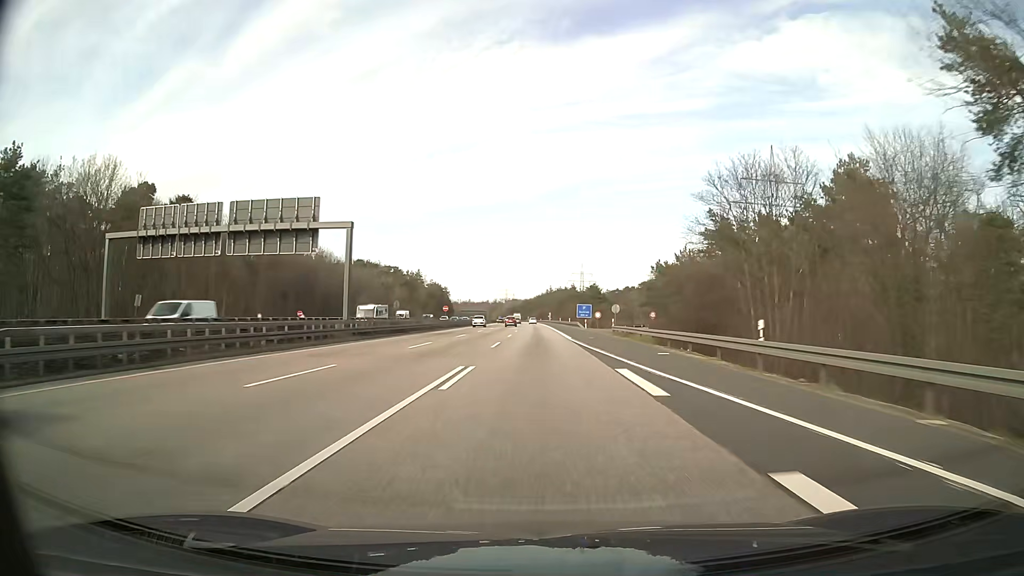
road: motorway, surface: asphalt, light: Day
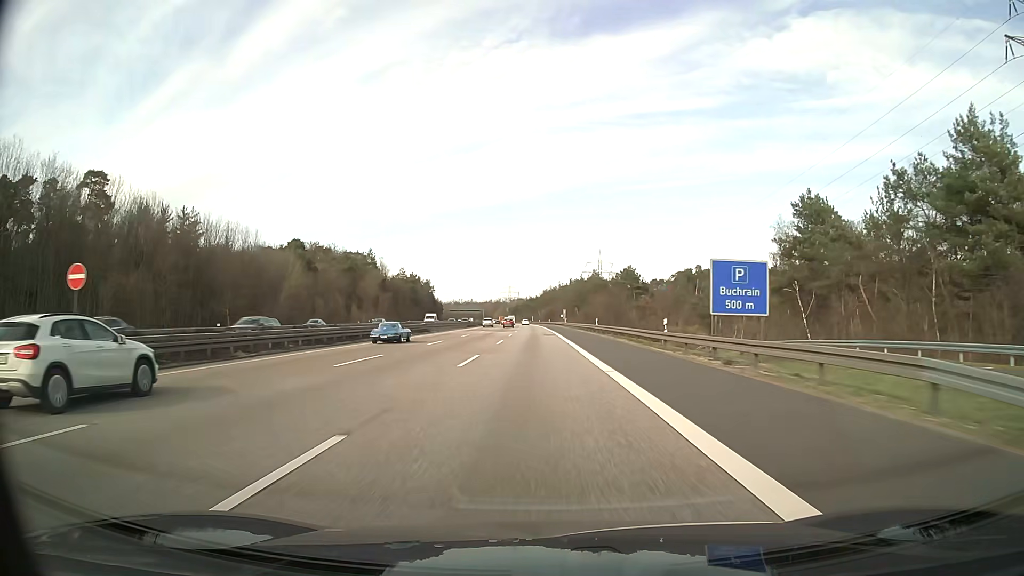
(-0.5, +81.8) m; -1°
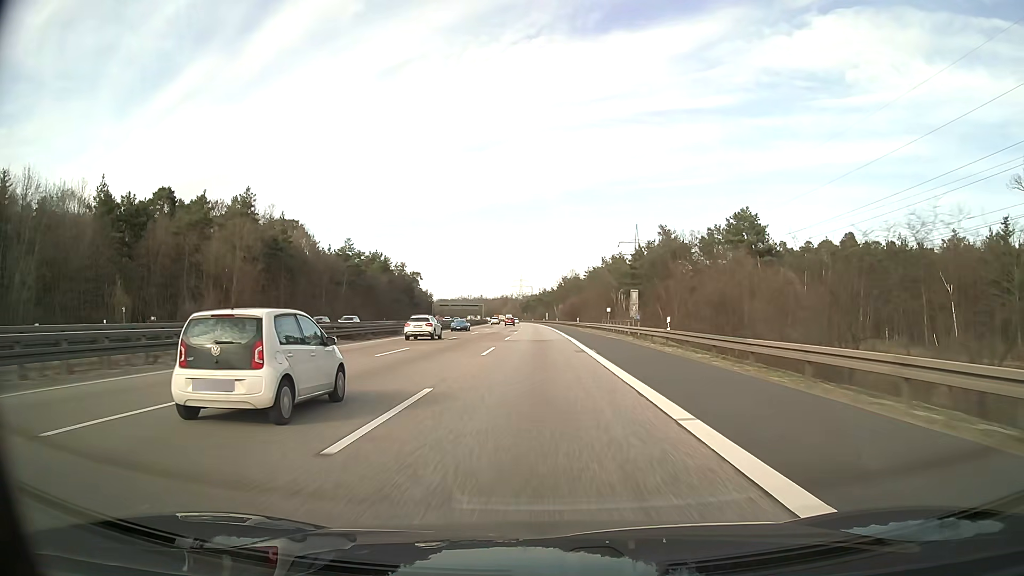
(-0.9, +83.5) m; -1°
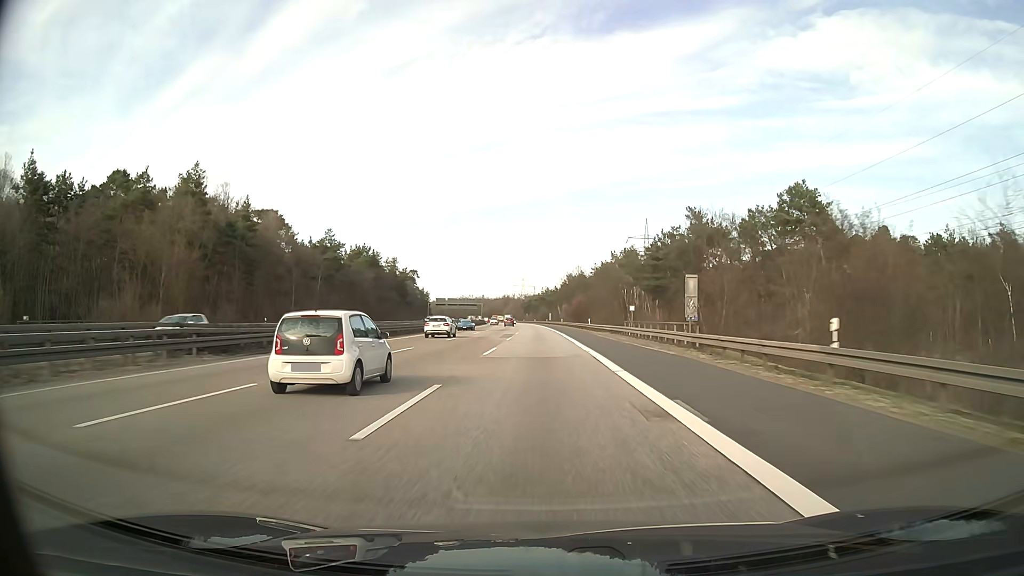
(0.0, +16.9) m; 0°
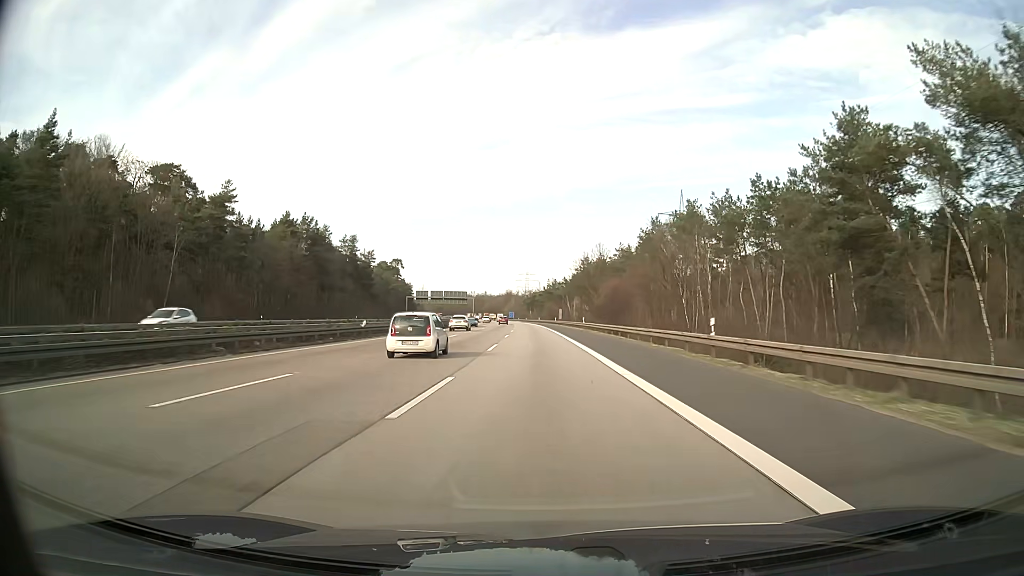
(-0.3, +51.0) m; 0°
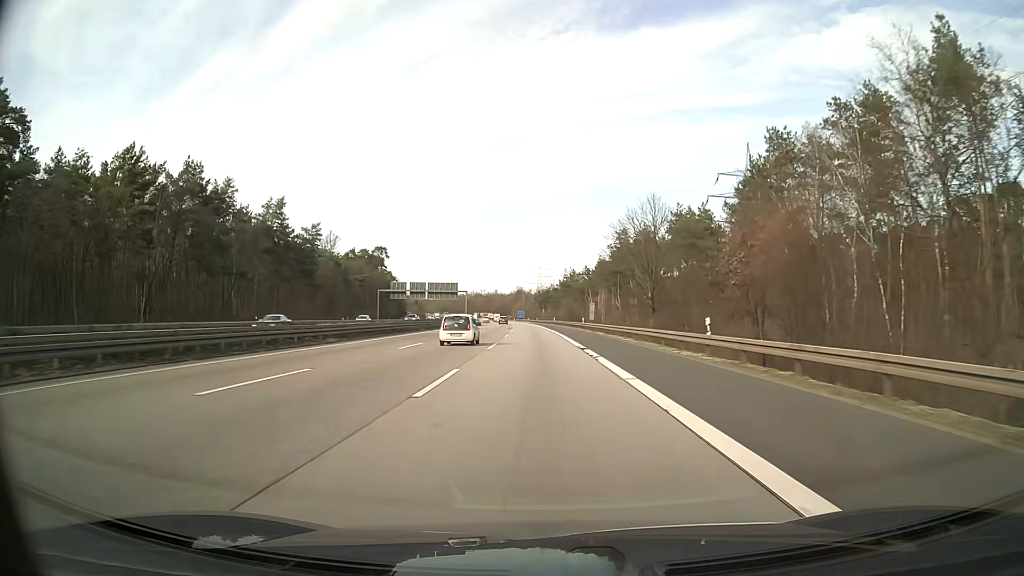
(-0.5, +51.6) m; -1°
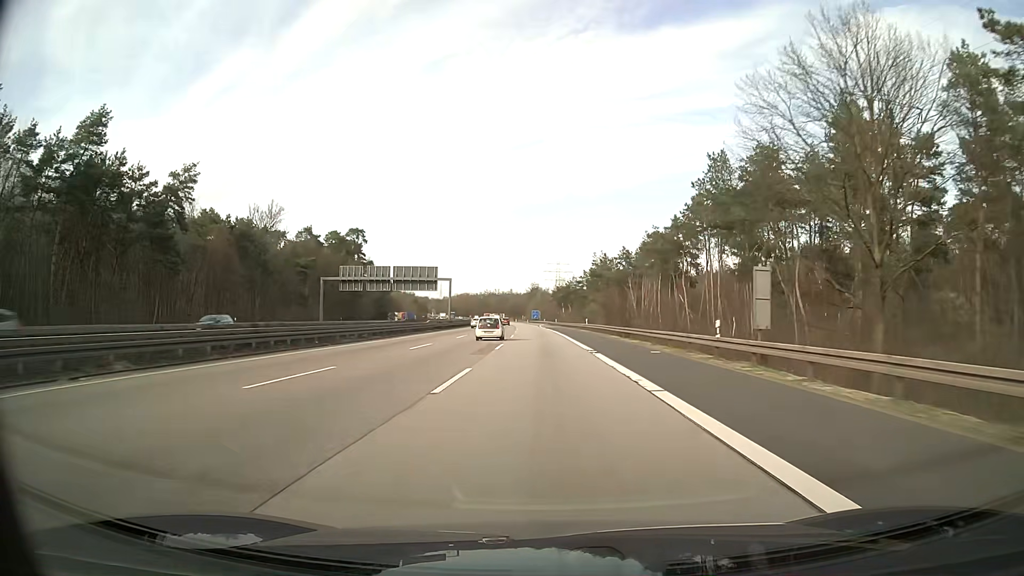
(-0.6, +52.2) m; -1°
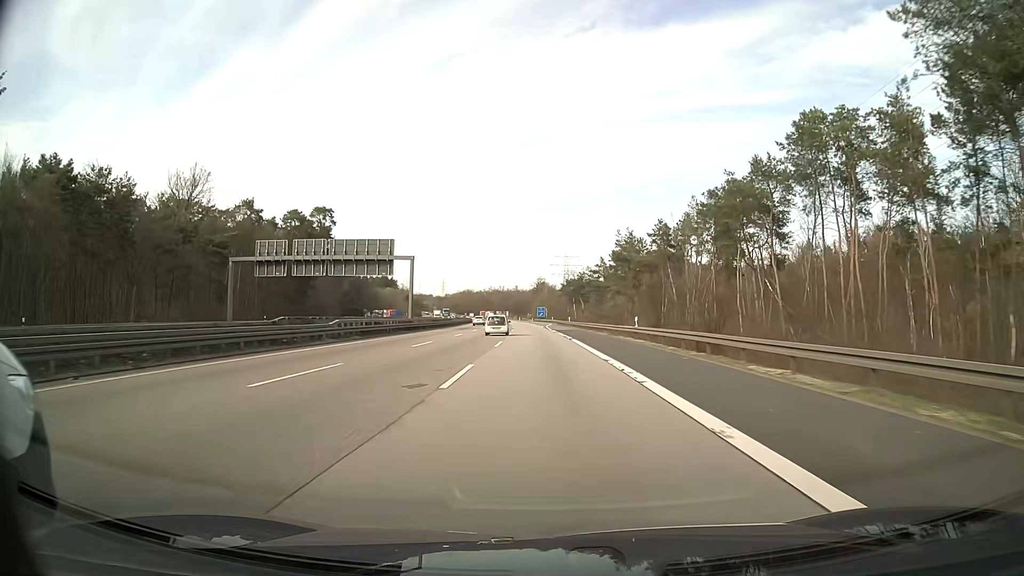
(-0.2, +35.0) m; -1°
(0, +10) (0, +20) (0, +30) (0, +40) (-1, +50) (-1, +60) (-1, +70) (-2, +80) (-2, +90) (-2, +100) m
